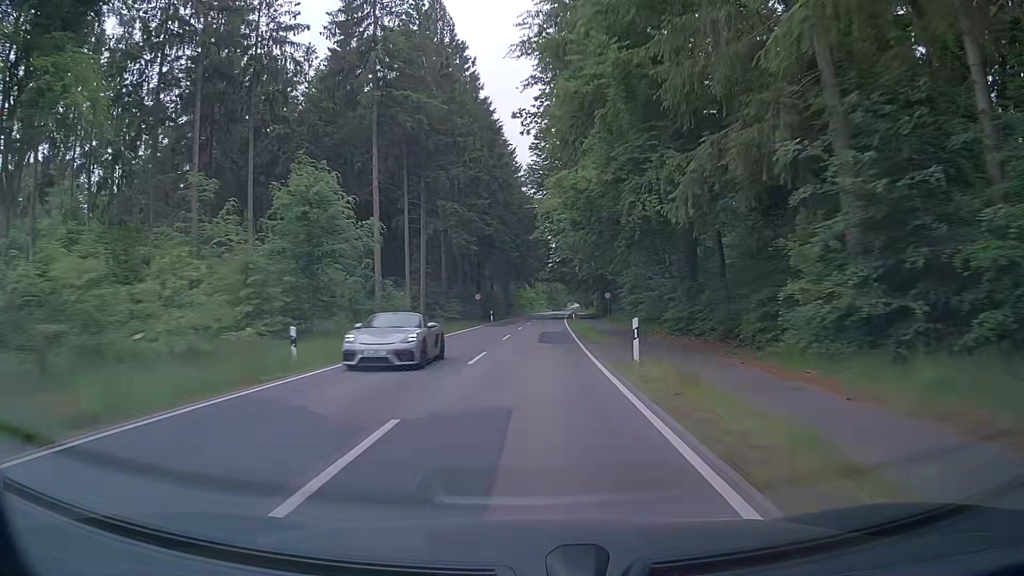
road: tertiary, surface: asphalt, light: Day
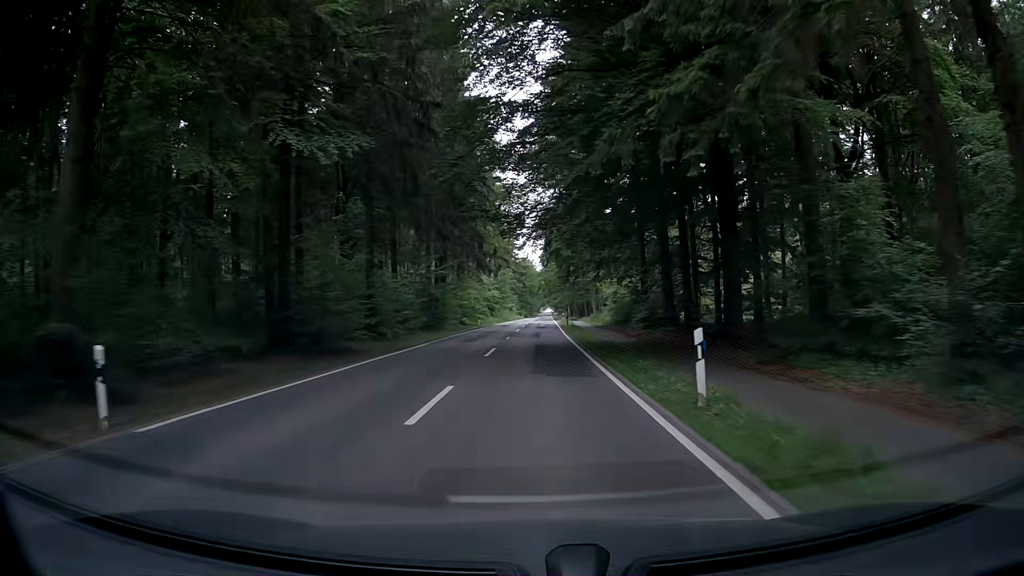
(+1.5, +56.1) m; +3°
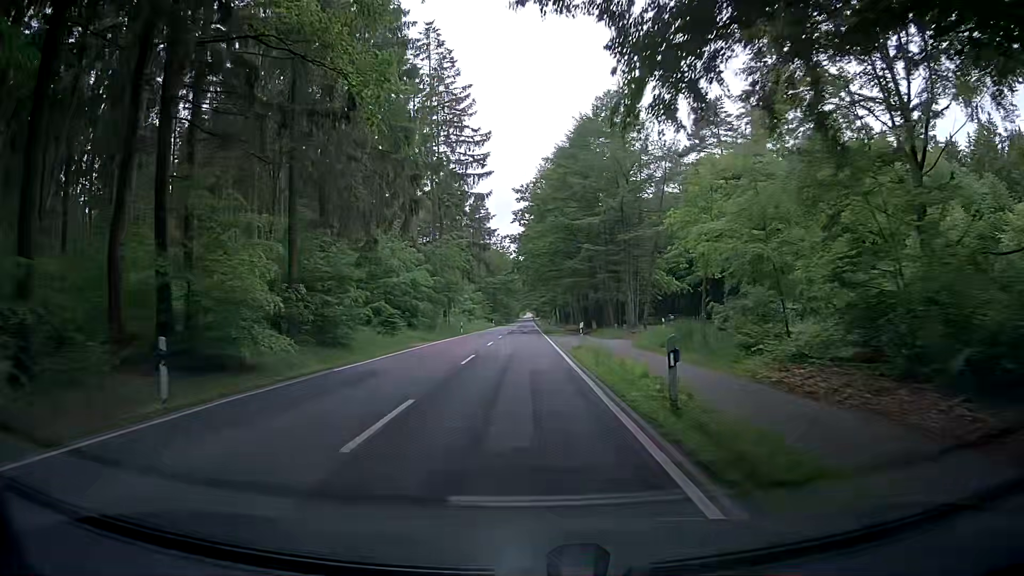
(+0.7, +50.1) m; +1°
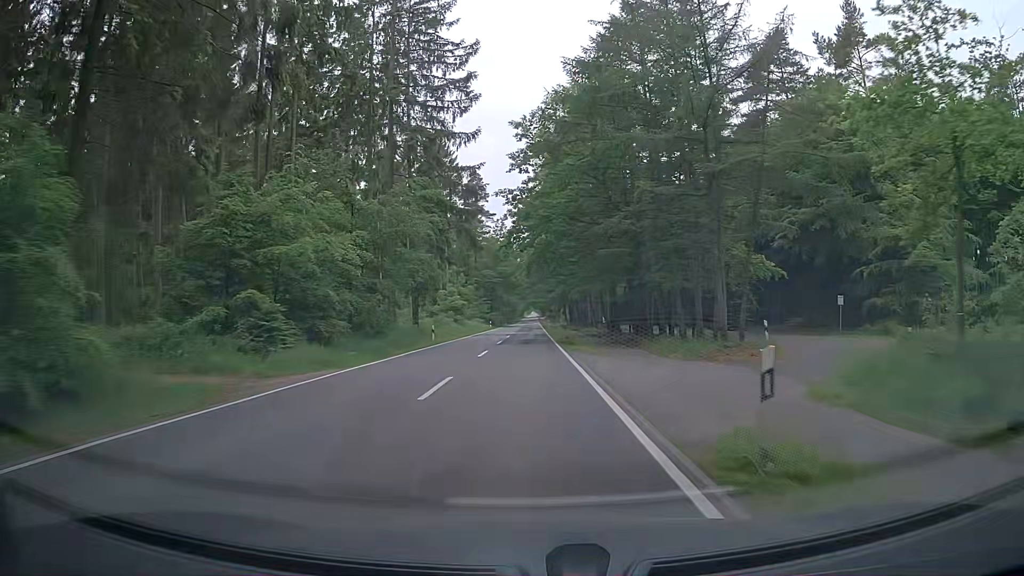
(0.0, +20.0) m; 0°
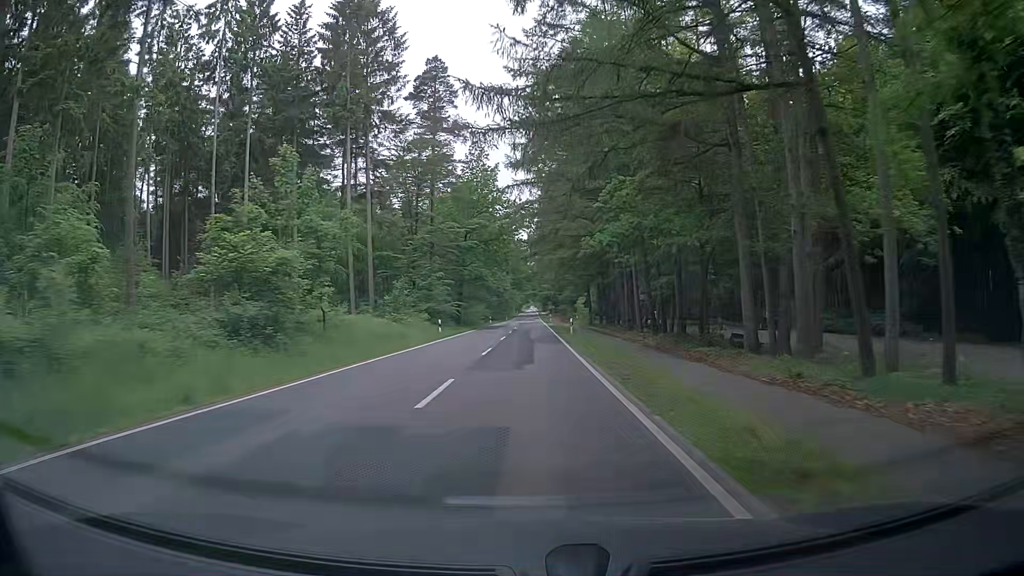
(+0.2, +50.2) m; +1°
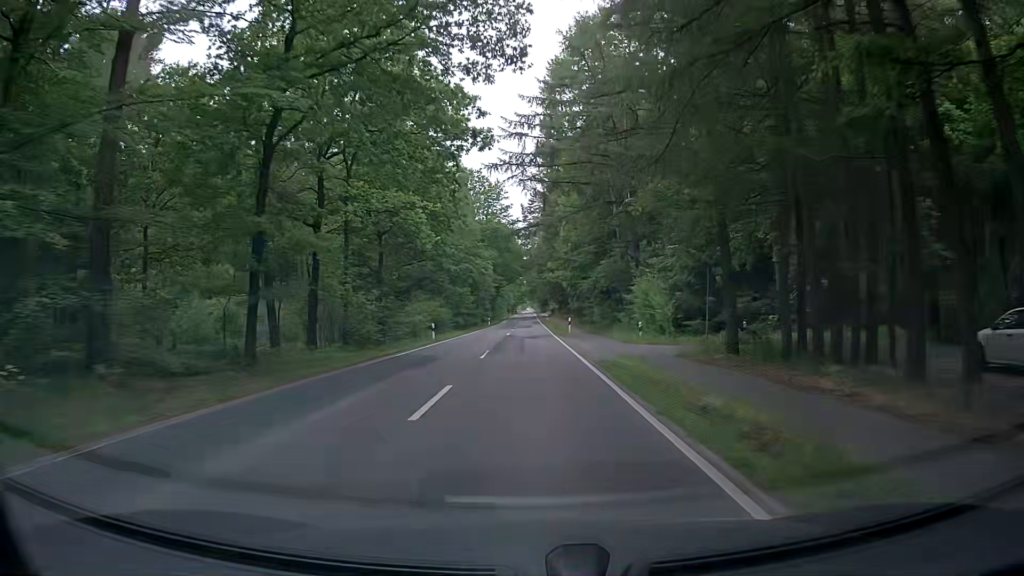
(-0.1, +49.8) m; -1°
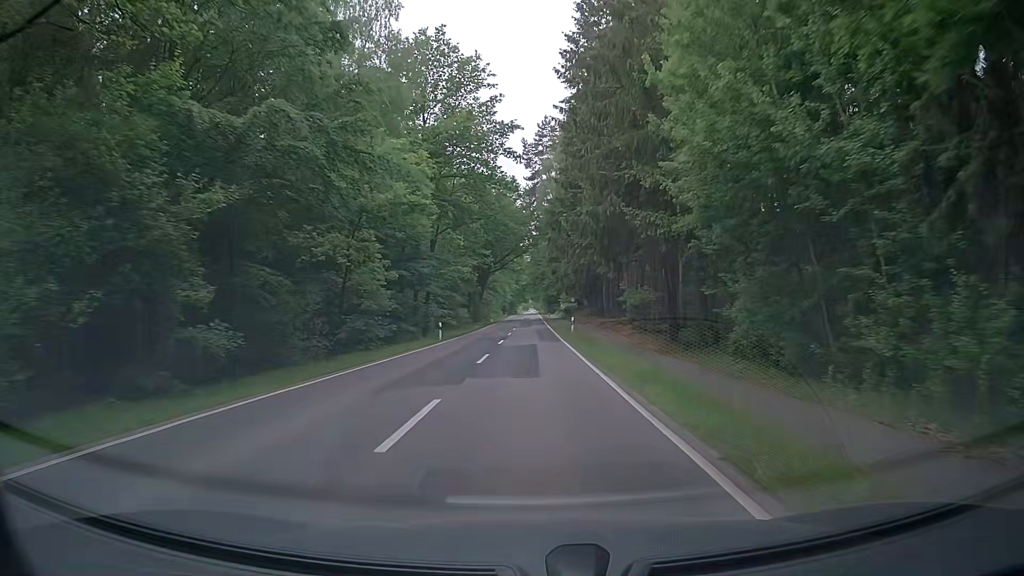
(+0.5, +50.9) m; 0°
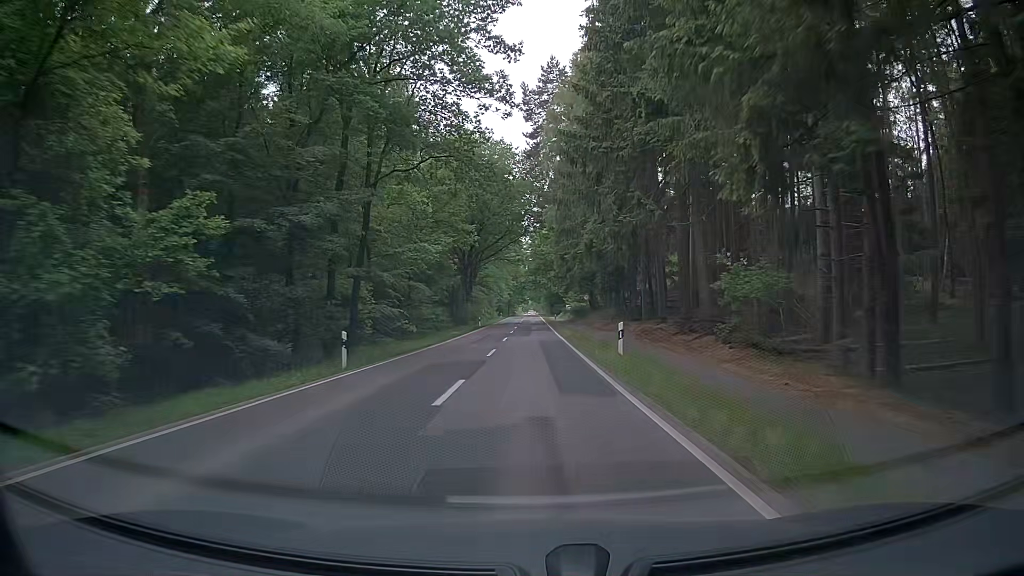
(0.0, +20.9) m; 0°
(0, +10) (0, +20) (0, +30) (0, +40) (0, +50) (0, +60) (0, +70) (0, +80) (0, +90) (0, +100) m
